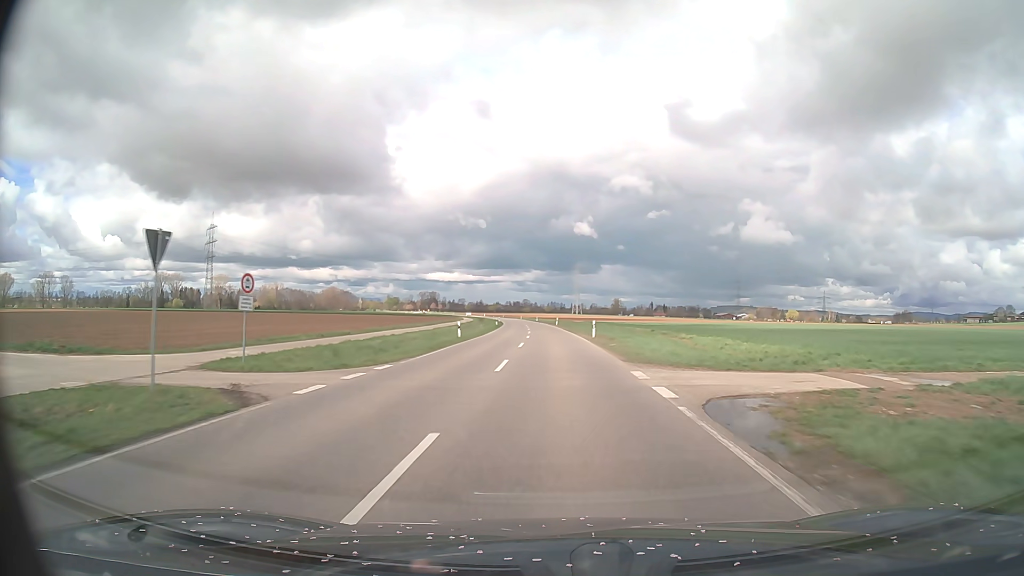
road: tertiary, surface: asphalt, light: Day
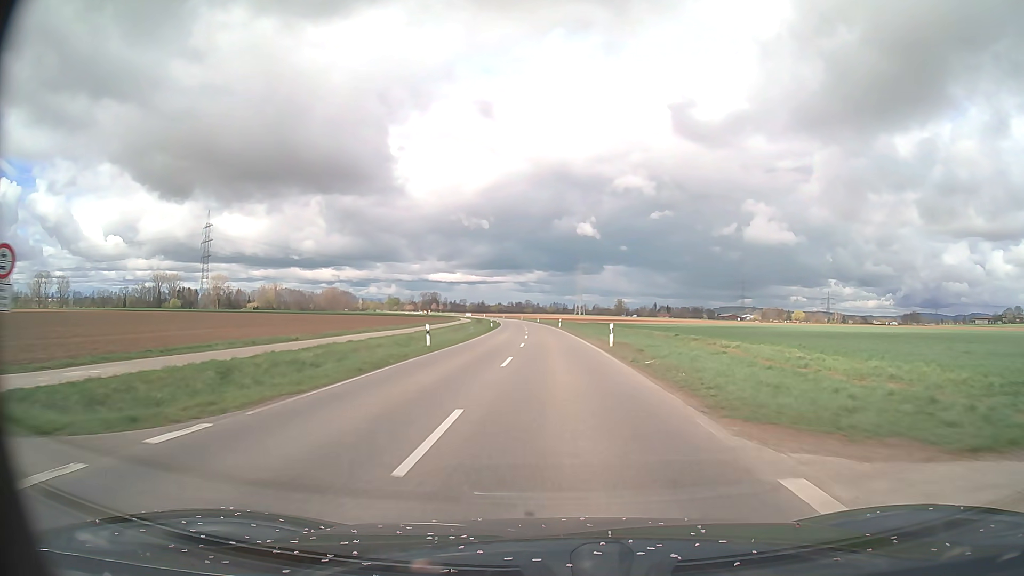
(0.0, +10.4) m; 0°
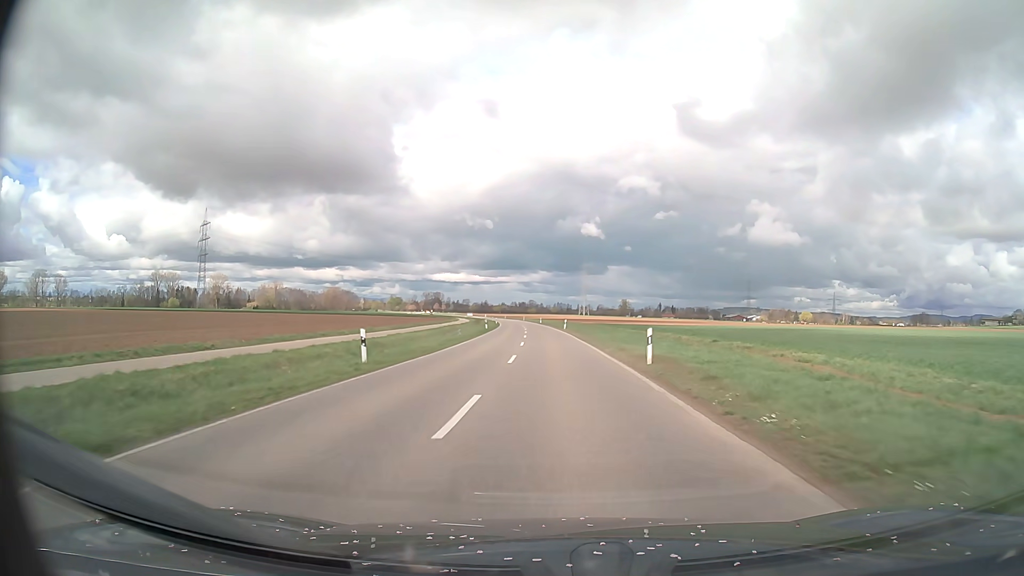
(0.0, +10.4) m; 0°
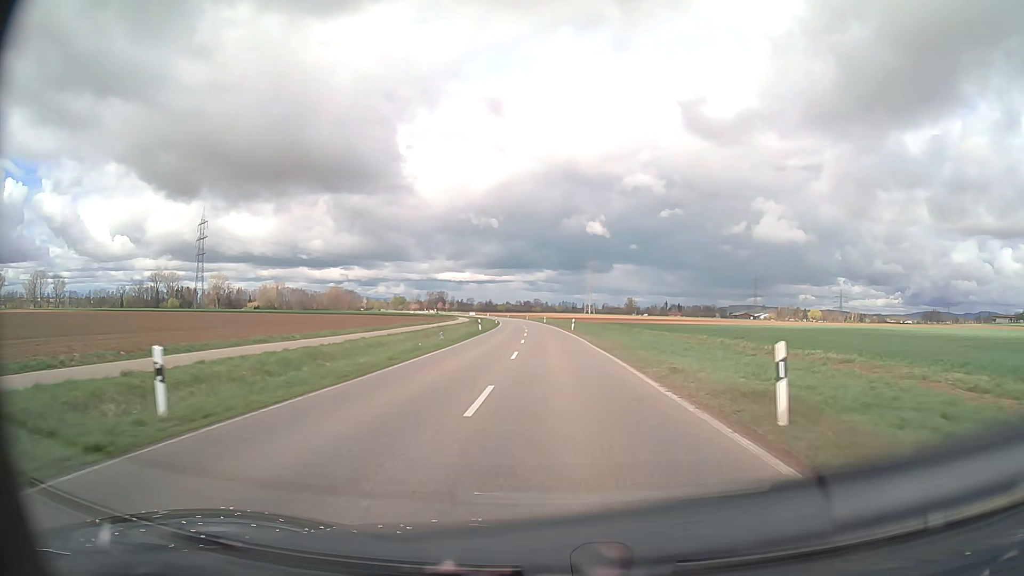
(0.0, +10.4) m; 0°
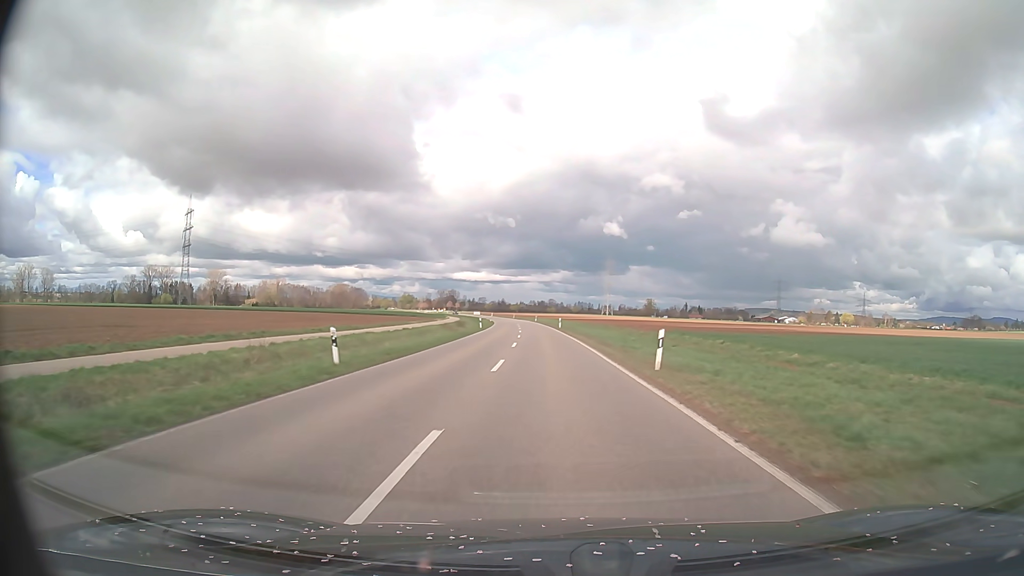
(-0.6, +41.8) m; -1°
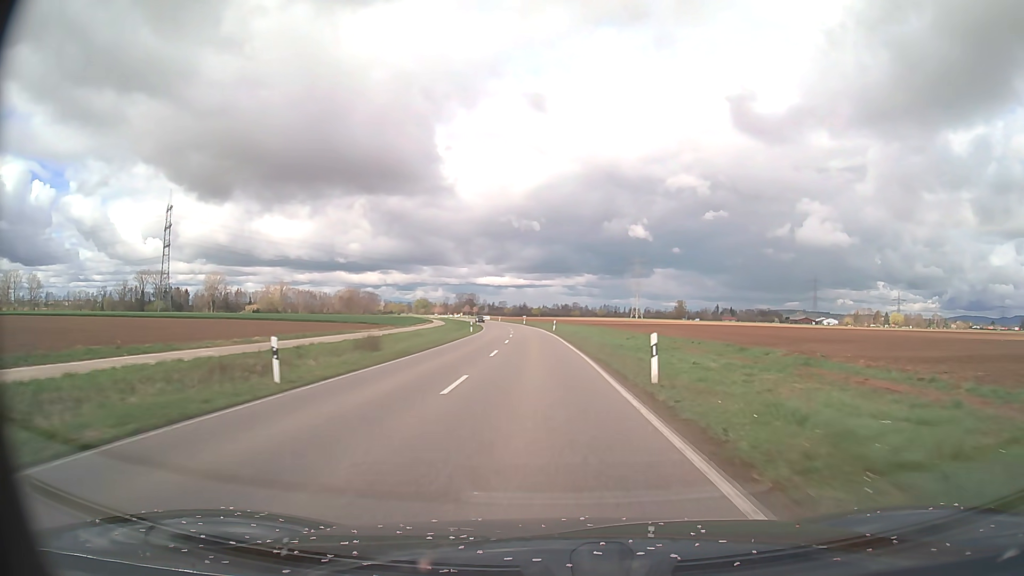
(-0.8, +53.1) m; -2°
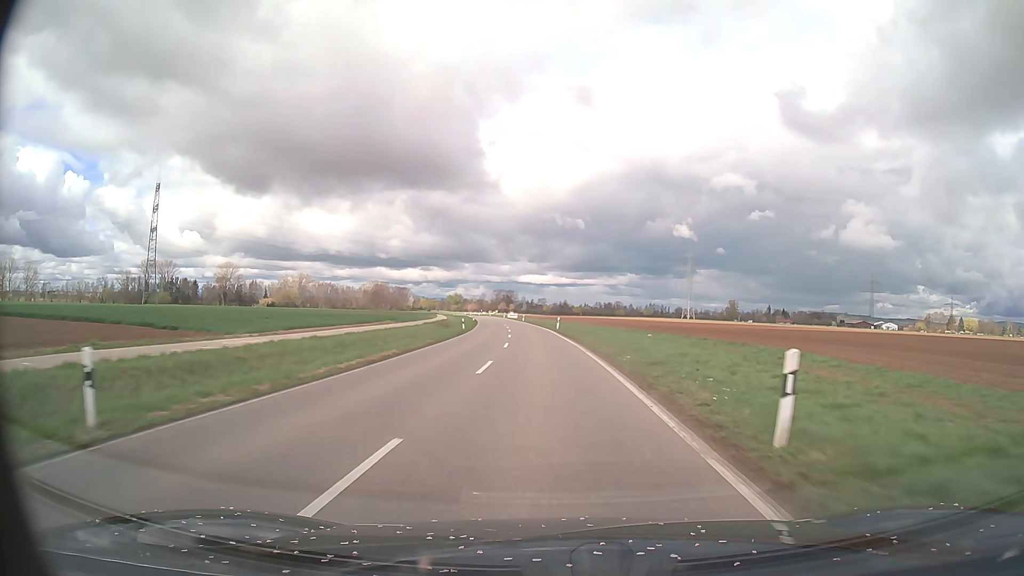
(-1.7, +57.5) m; -3°
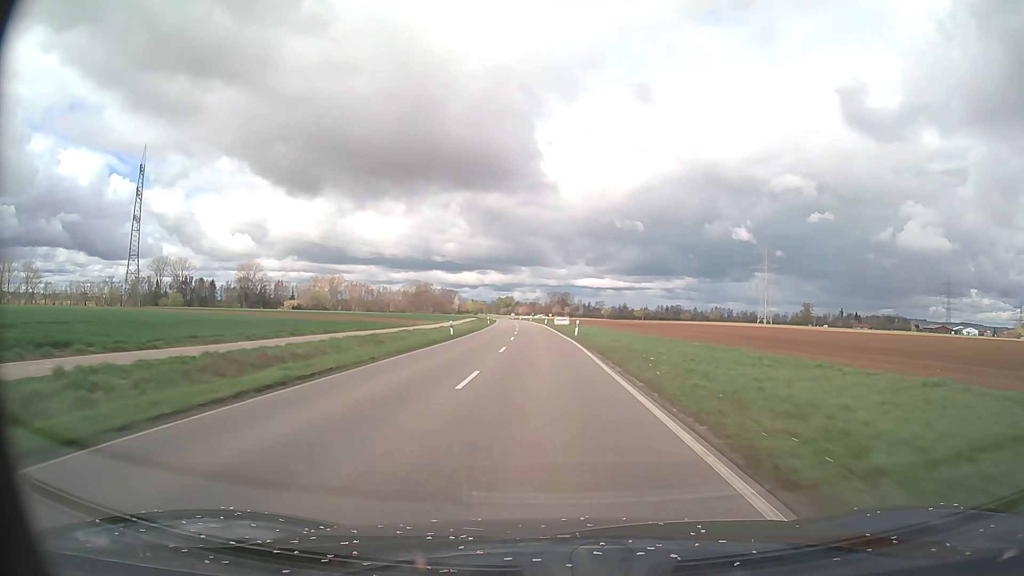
(-2.5, +64.9) m; -5°
(0, +10) (0, +20) (-1, +30) (-1, +40) (-1, +50) (-2, +60) (-2, +70) (-3, +80) (-3, +90) (-4, +100) m
